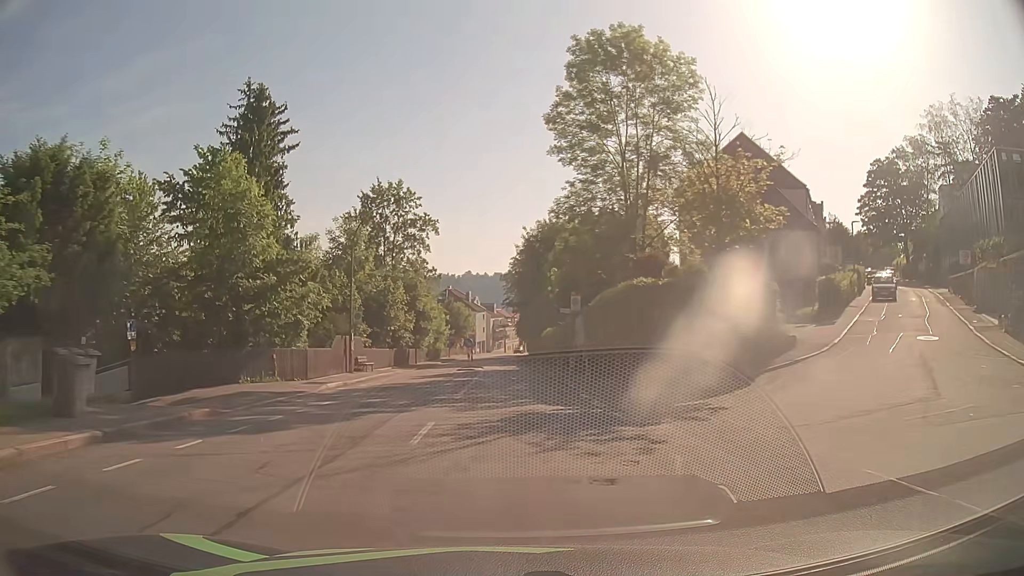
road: tertiary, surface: asphalt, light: Day
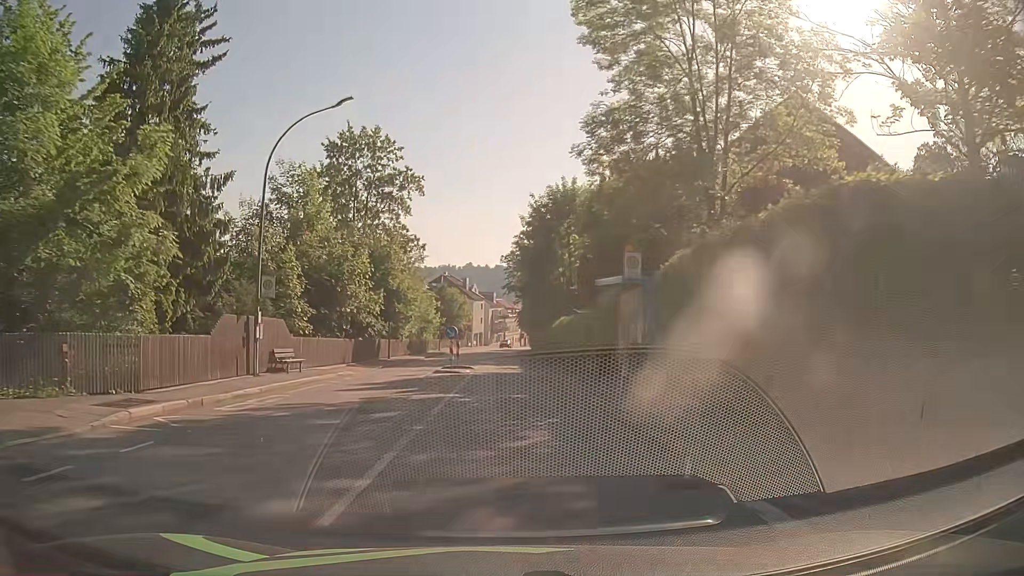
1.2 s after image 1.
(0.0, +13.4) m; 0°
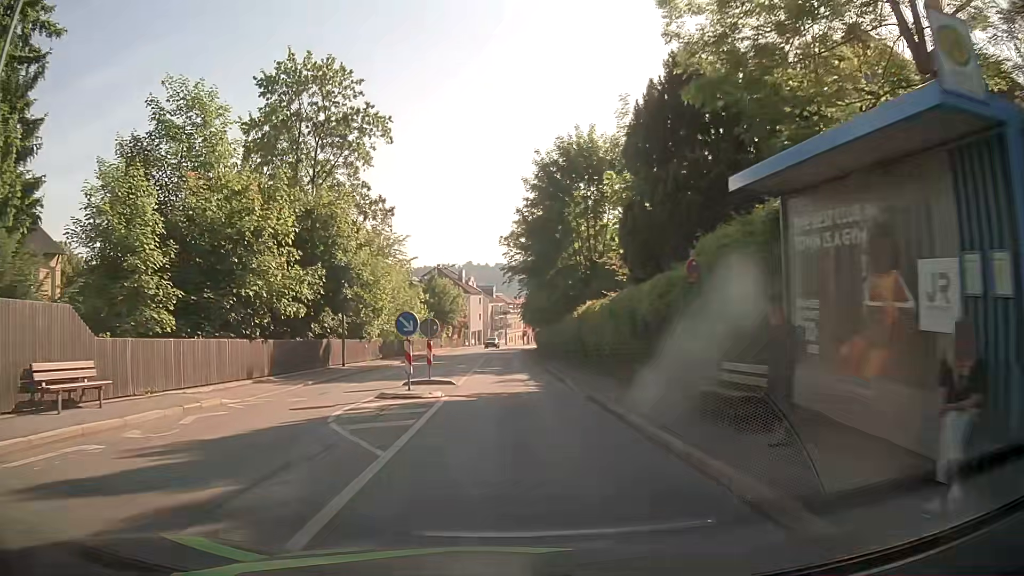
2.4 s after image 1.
(0.0, +13.3) m; 0°
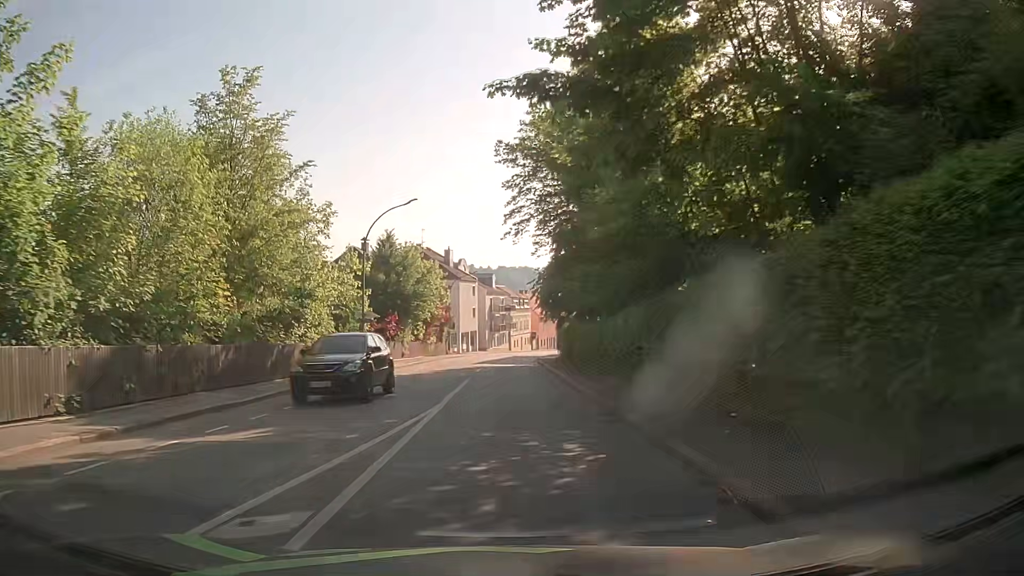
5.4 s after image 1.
(0.0, +32.8) m; -1°
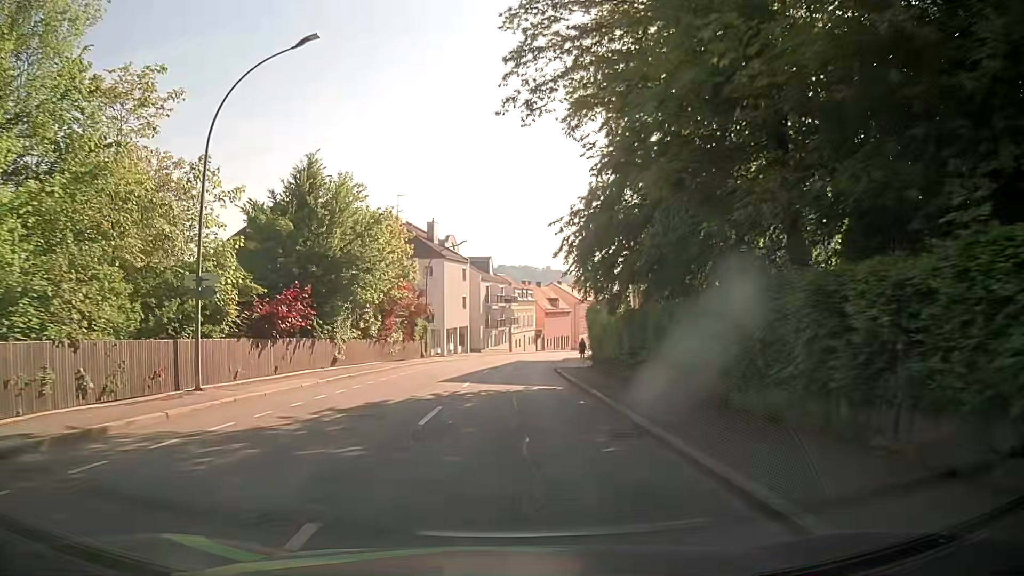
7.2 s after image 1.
(+0.2, +20.2) m; 0°
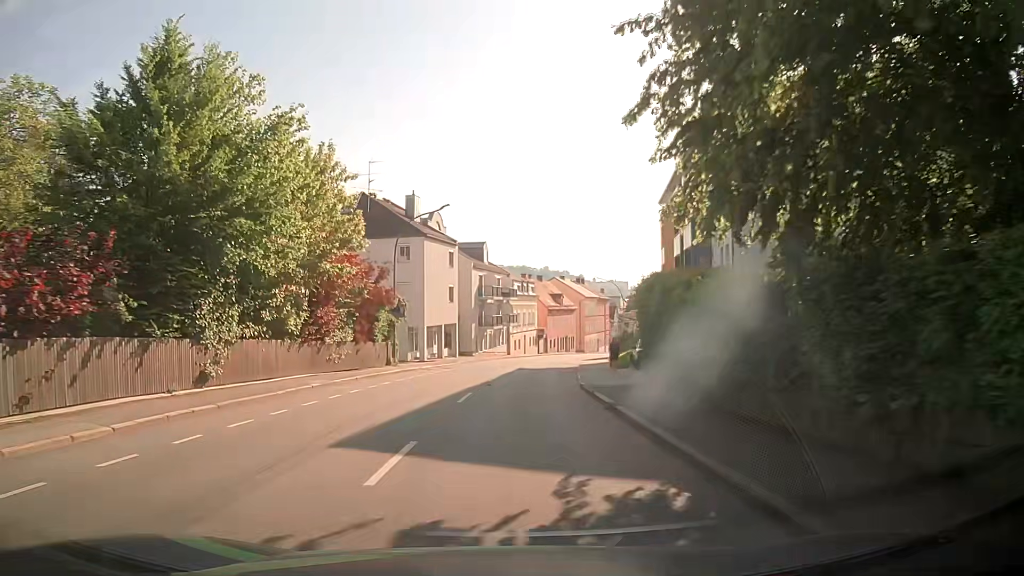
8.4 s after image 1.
(+0.1, +13.5) m; 0°
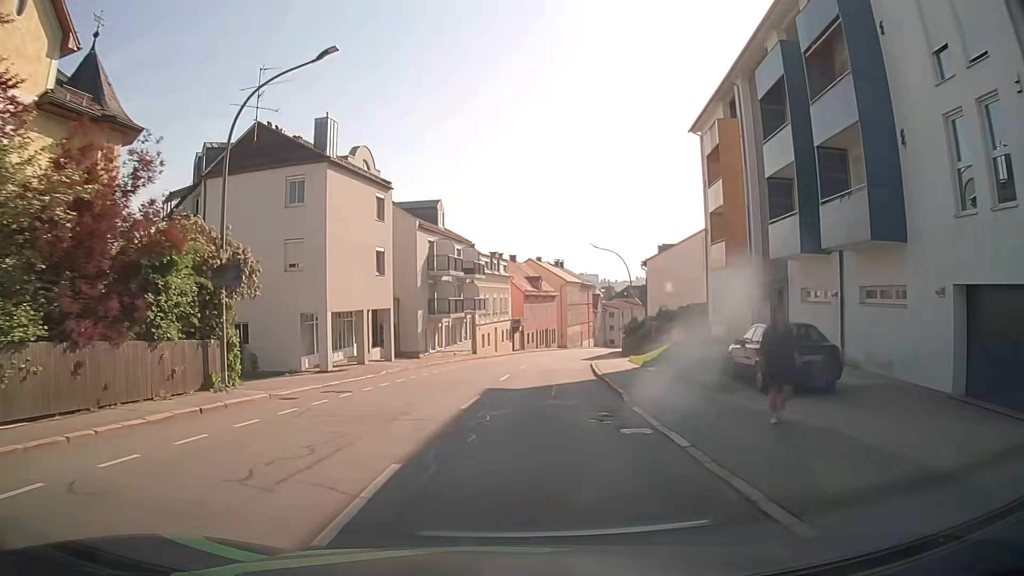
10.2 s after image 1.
(+0.5, +19.9) m; +3°
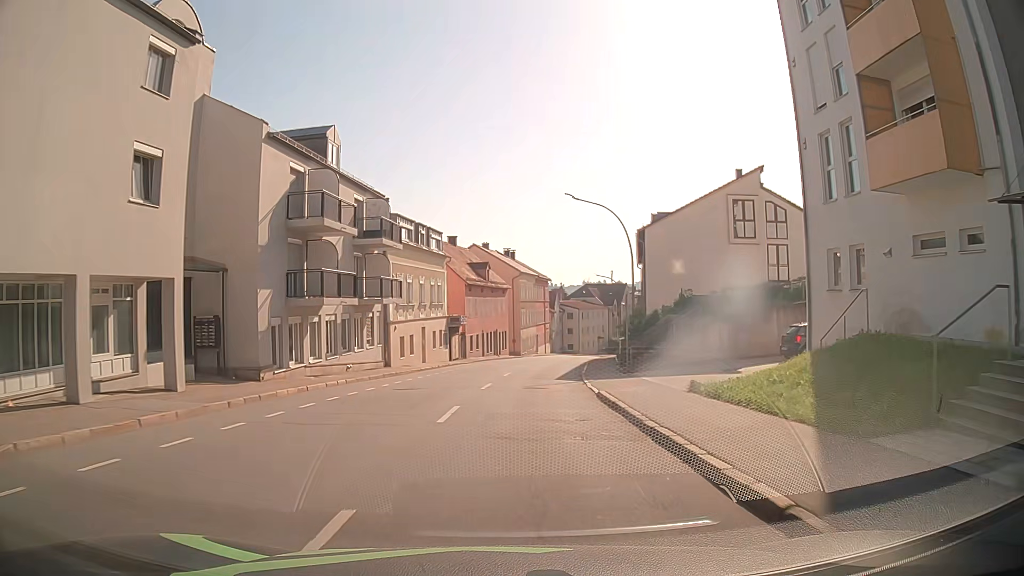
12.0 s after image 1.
(+0.7, +19.9) m; +5°
(0, +10) (0, +20) (+1, +30) (+2, +40) (+3, +50) (+4, +60) (+6, +70) (+8, +79) (+10, +89) (+12, +99) m
